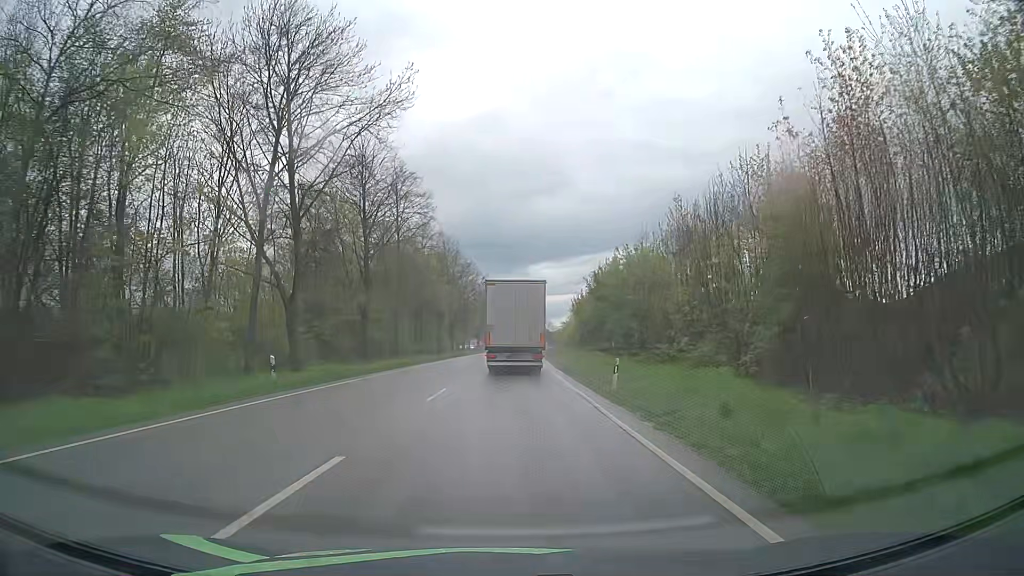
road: primary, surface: asphalt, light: Day
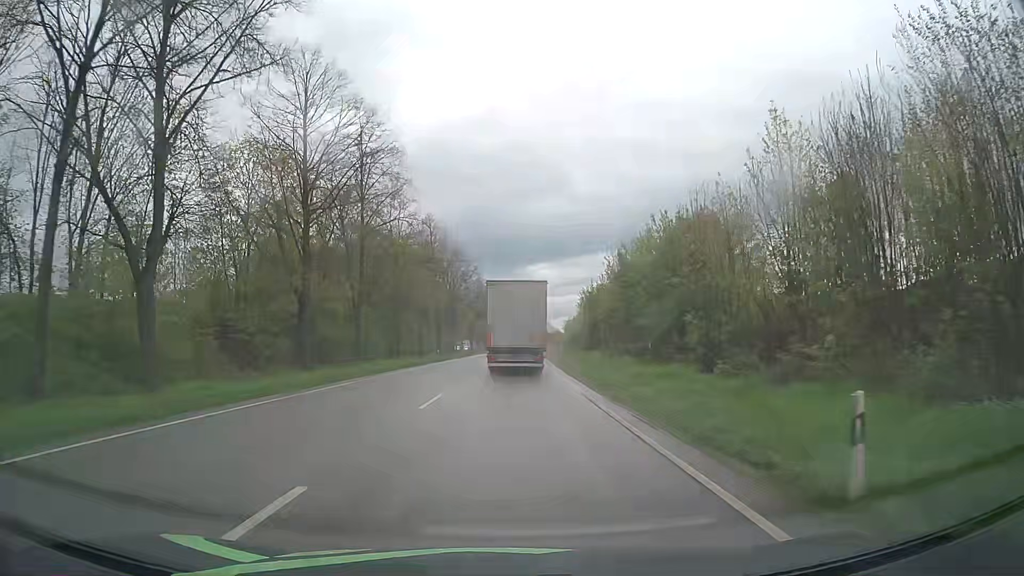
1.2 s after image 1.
(0.0, +13.6) m; 0°
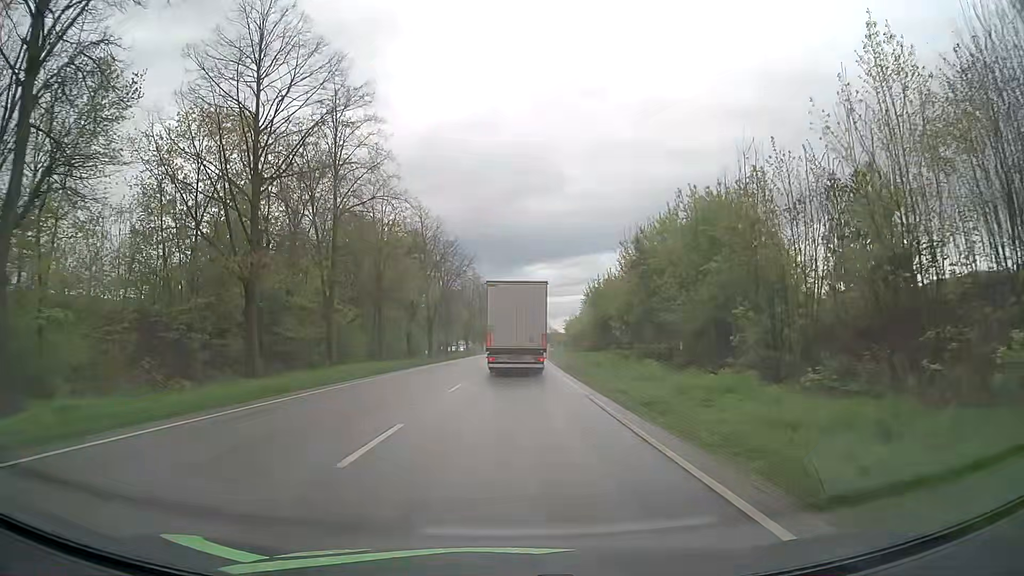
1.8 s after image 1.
(0.0, +6.7) m; 0°
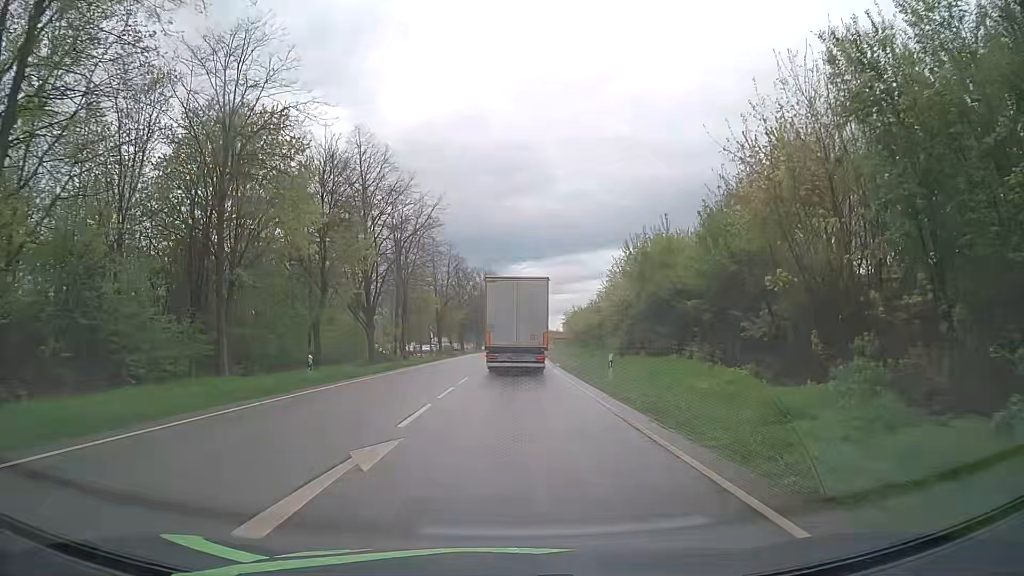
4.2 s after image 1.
(+0.4, +26.6) m; +1°
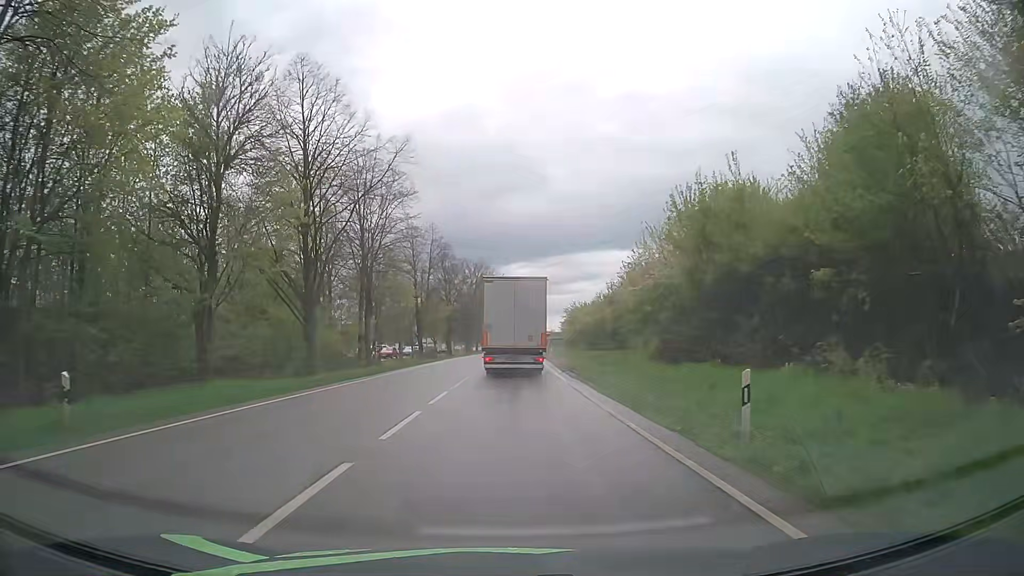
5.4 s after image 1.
(+0.1, +12.9) m; +1°
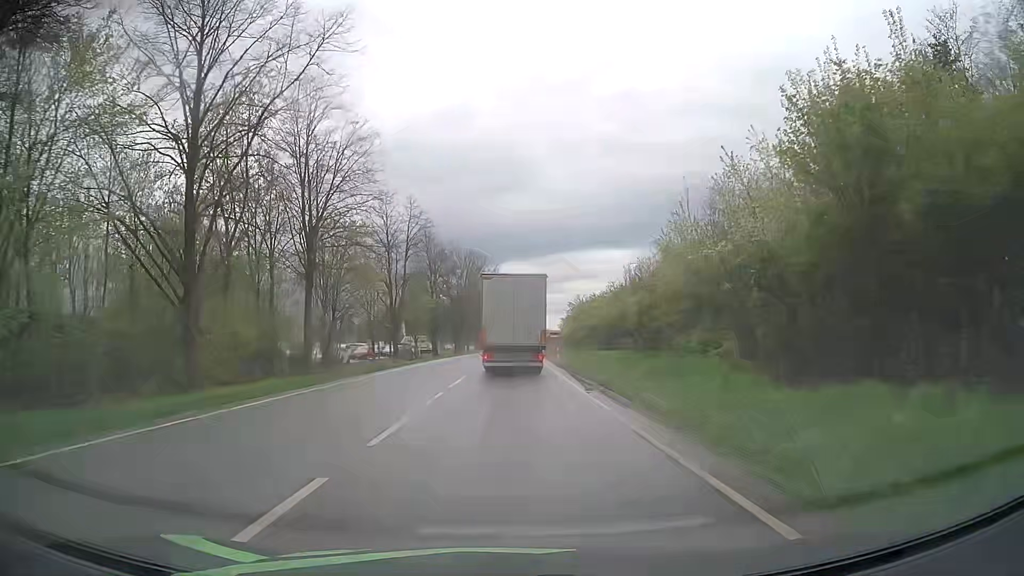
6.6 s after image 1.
(+0.1, +12.7) m; 0°
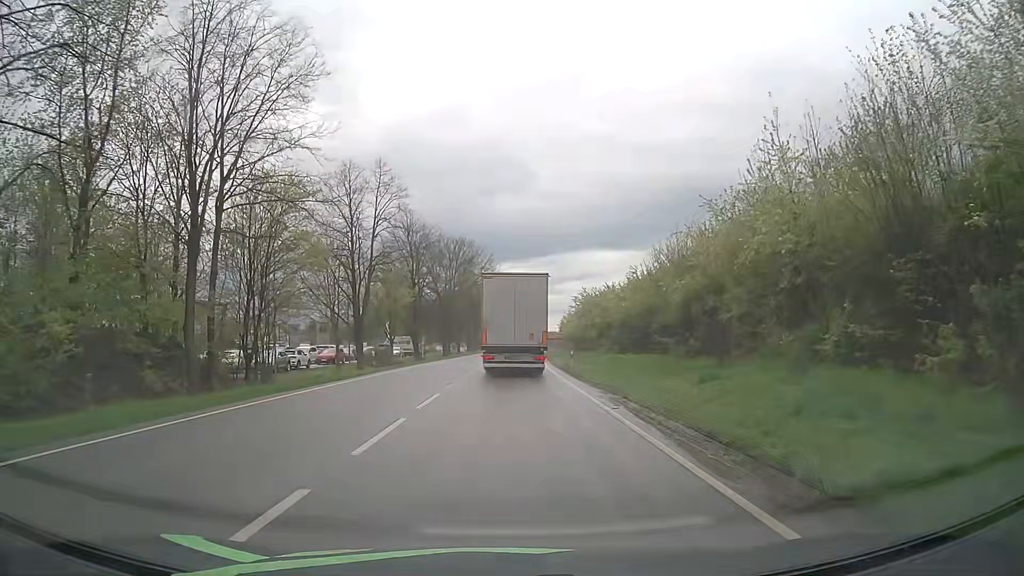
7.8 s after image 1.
(+0.1, +12.4) m; +1°
(0, +10) (0, +20) (0, +30) (0, +40) (+1, +50) (+1, +60) (+1, +70) (+1, +80) (+2, +90) (+2, +100) m
